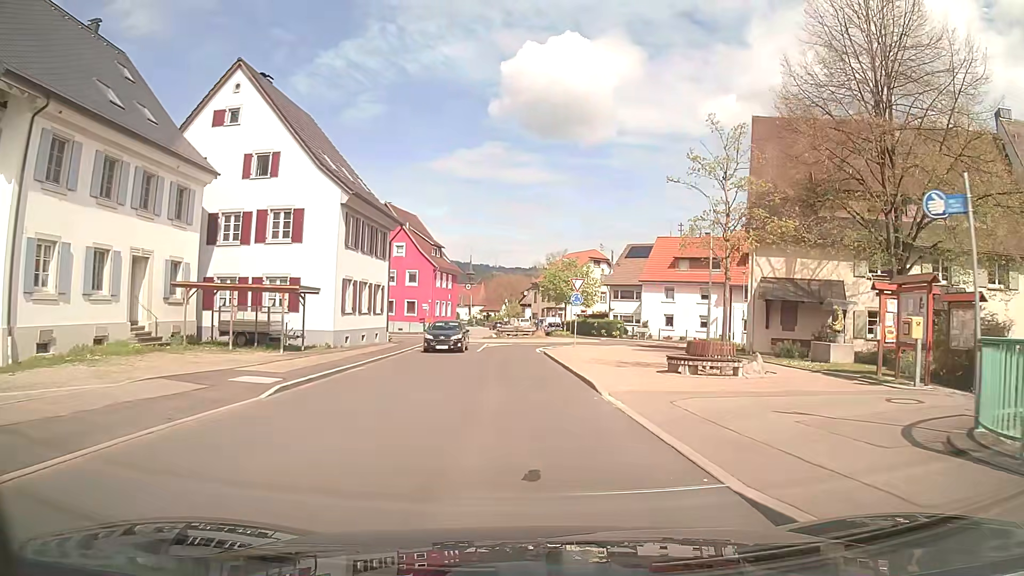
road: tertiary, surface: asphalt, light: Day
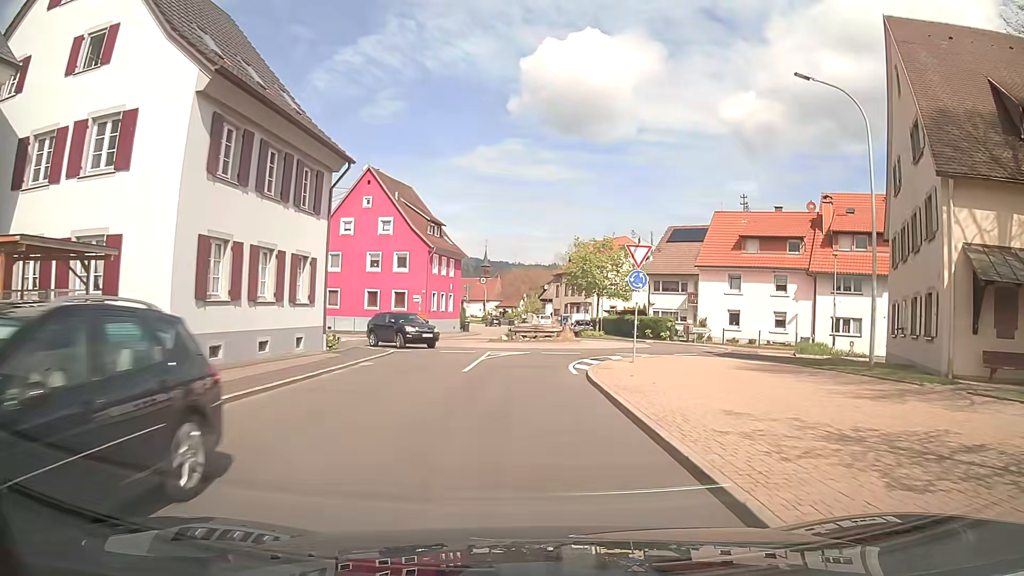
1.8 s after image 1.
(-0.2, +14.3) m; -2°
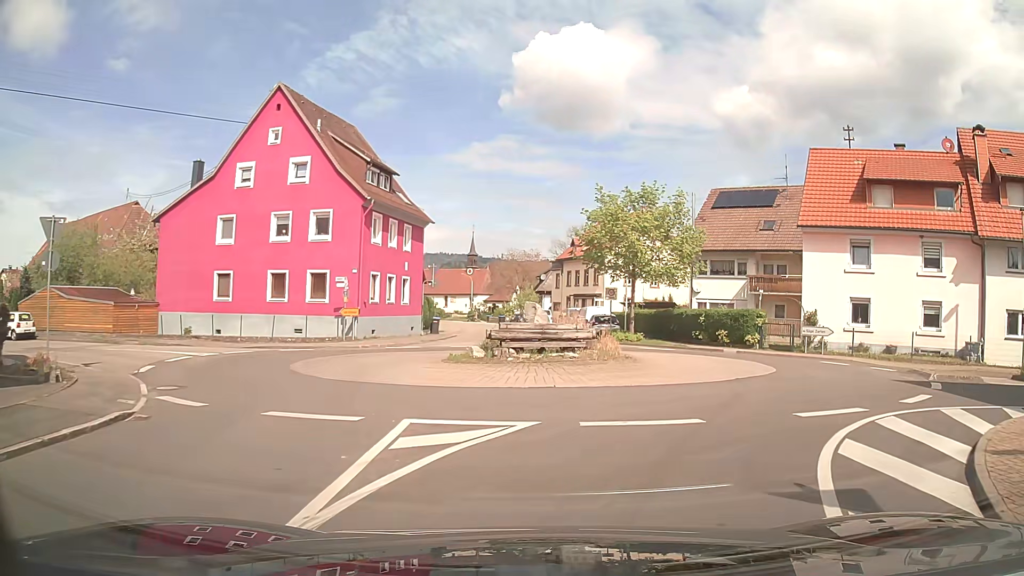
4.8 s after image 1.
(-0.1, +18.7) m; +1°
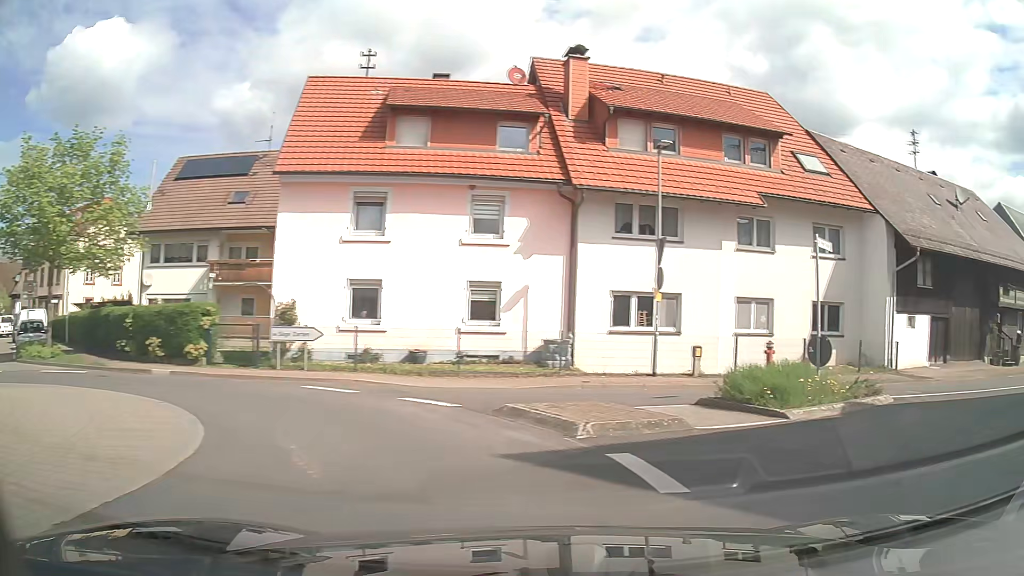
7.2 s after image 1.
(+3.0, +9.8) m; +46°
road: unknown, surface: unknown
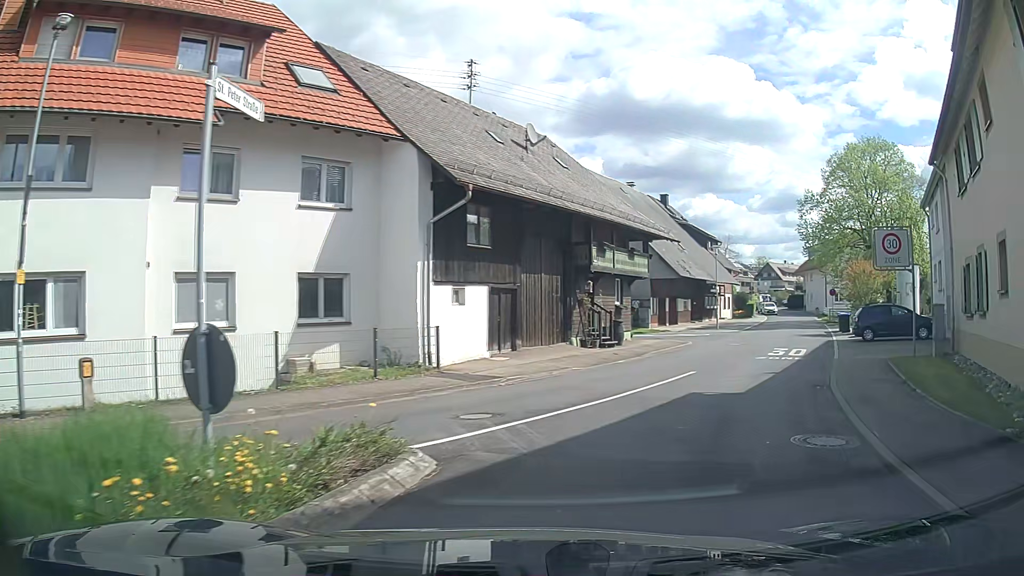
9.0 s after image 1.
(+3.0, +7.6) m; +37°
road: tertiary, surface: asphalt
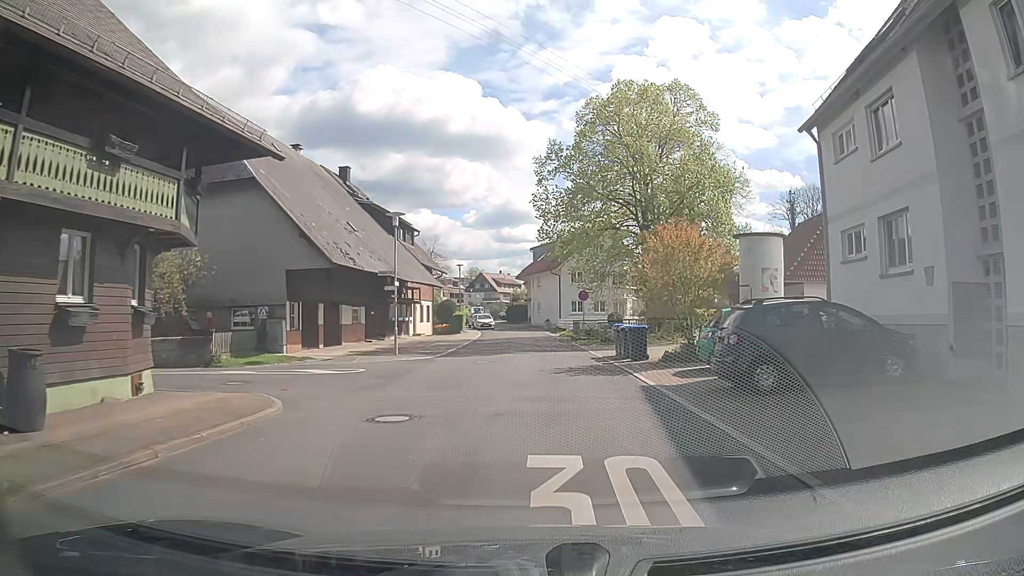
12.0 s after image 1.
(+5.5, +17.7) m; +26°
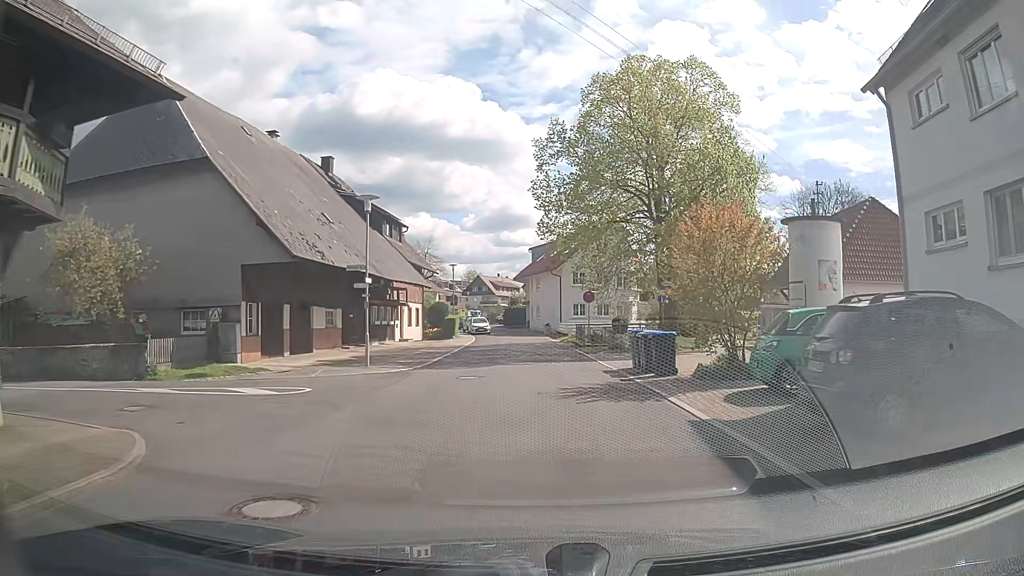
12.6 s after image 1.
(0.0, +4.3) m; 0°
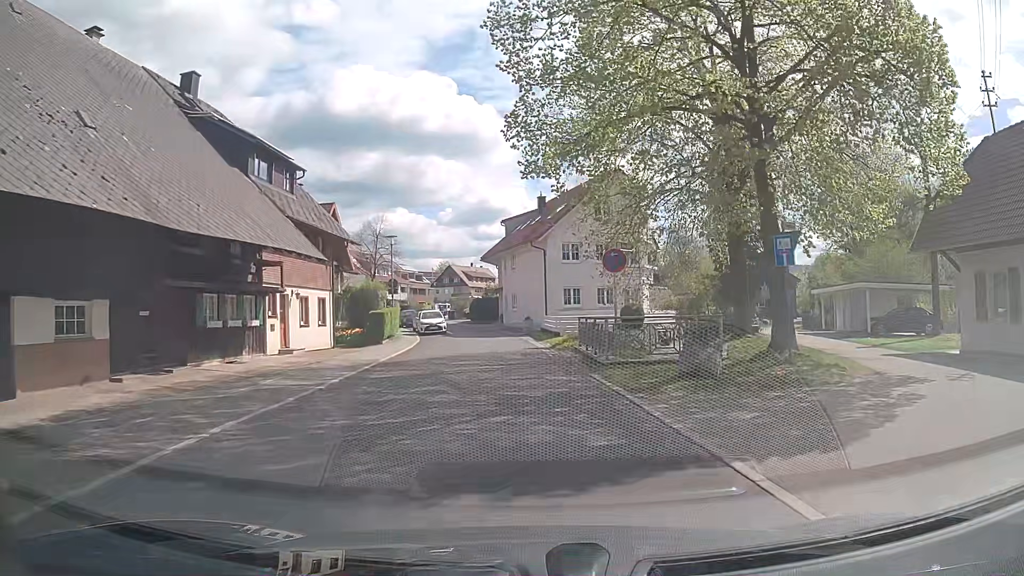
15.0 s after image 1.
(0.0, +17.6) m; 0°
(0, +10) (0, +20) (-1, +30) (-2, +40) (-4, +50) (-6, +59) (-9, +69) (-11, +79) (-11, +89) (-11, +99) m
